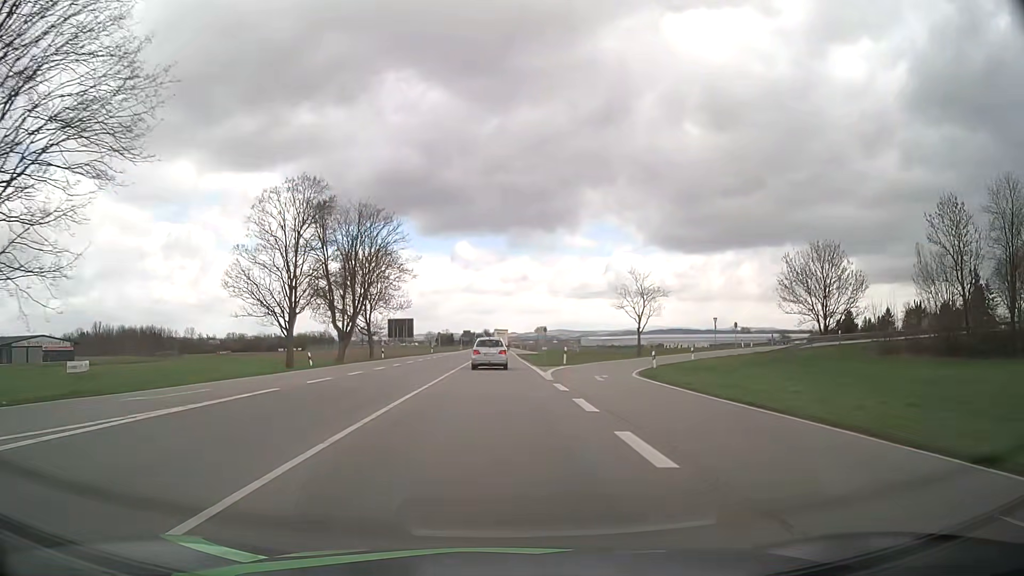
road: primary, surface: asphalt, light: Day
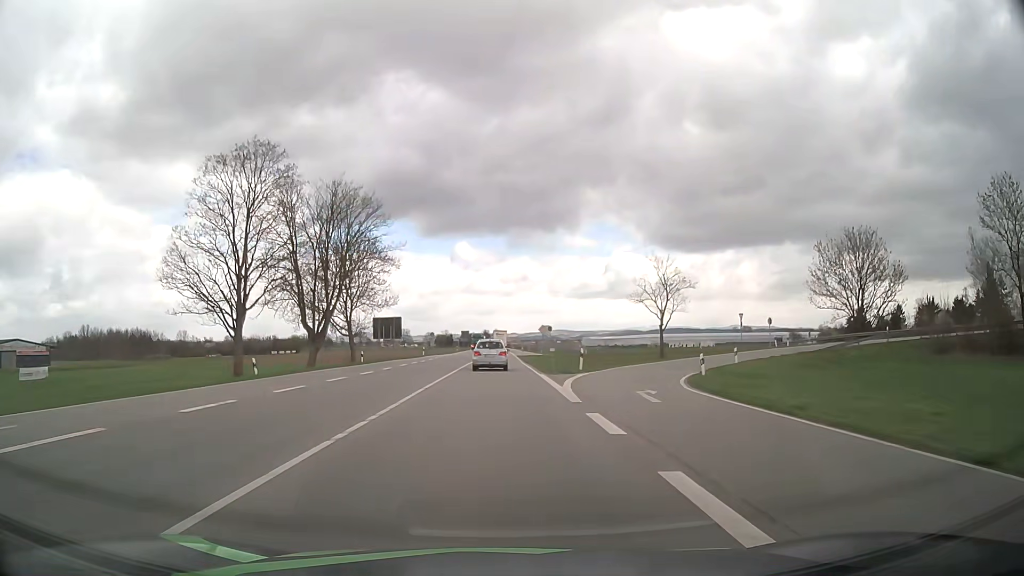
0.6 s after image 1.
(0.0, +9.1) m; 0°
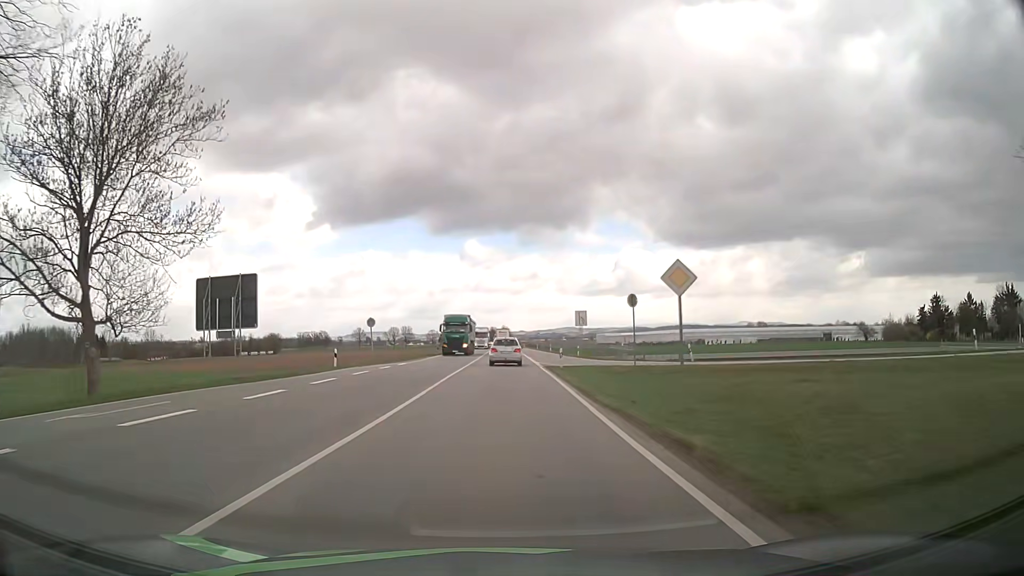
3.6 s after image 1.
(-0.4, +44.8) m; -1°
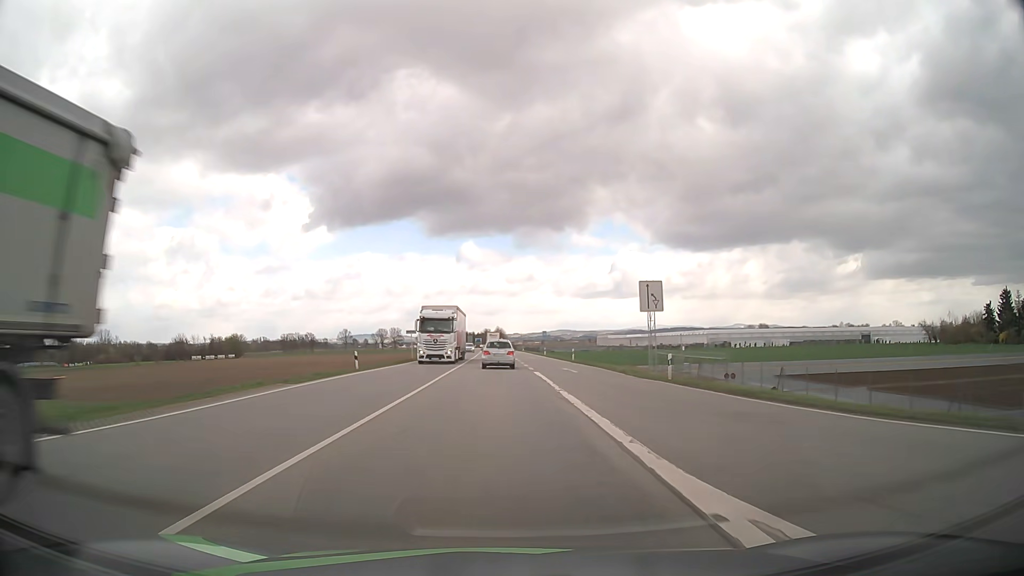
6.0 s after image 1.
(+0.2, +37.5) m; 0°
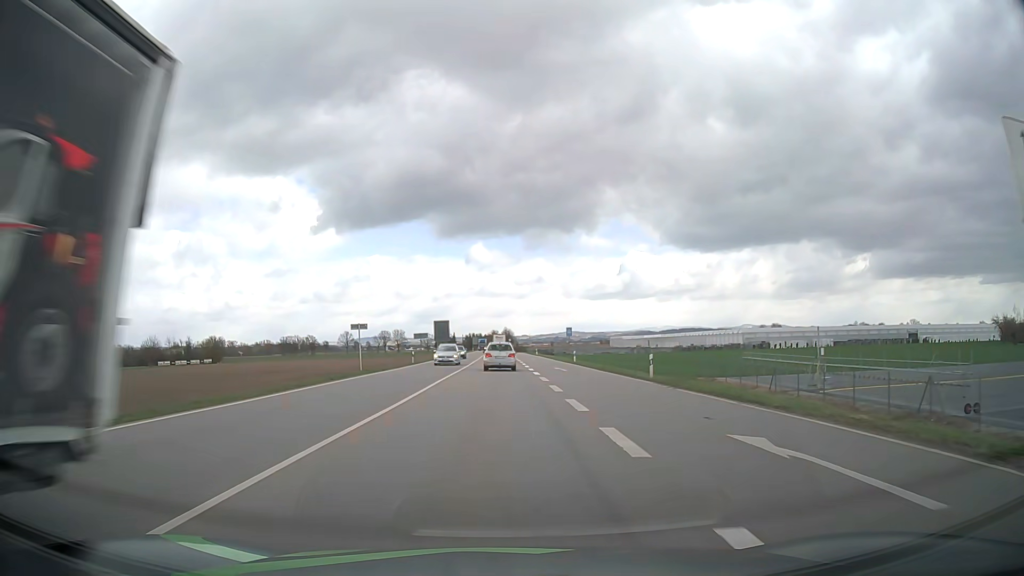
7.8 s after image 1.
(0.0, +28.0) m; 0°
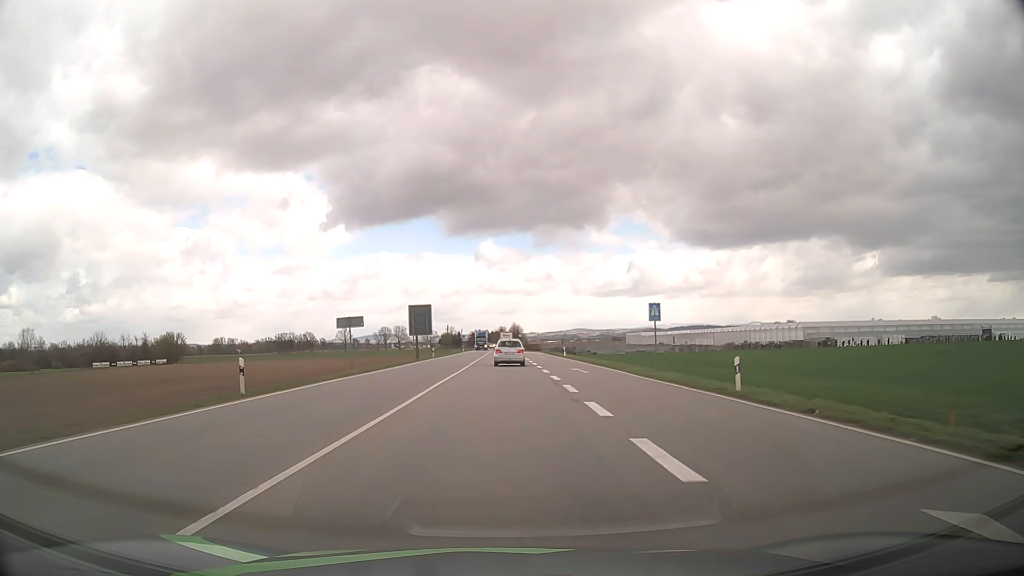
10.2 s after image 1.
(-0.4, +38.1) m; -1°
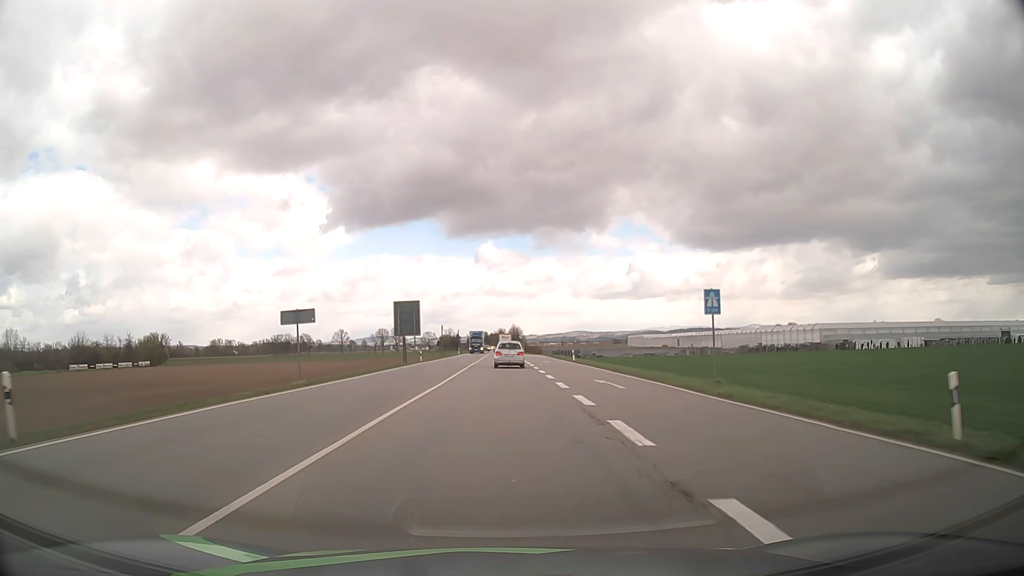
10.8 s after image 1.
(0.0, +9.7) m; 0°
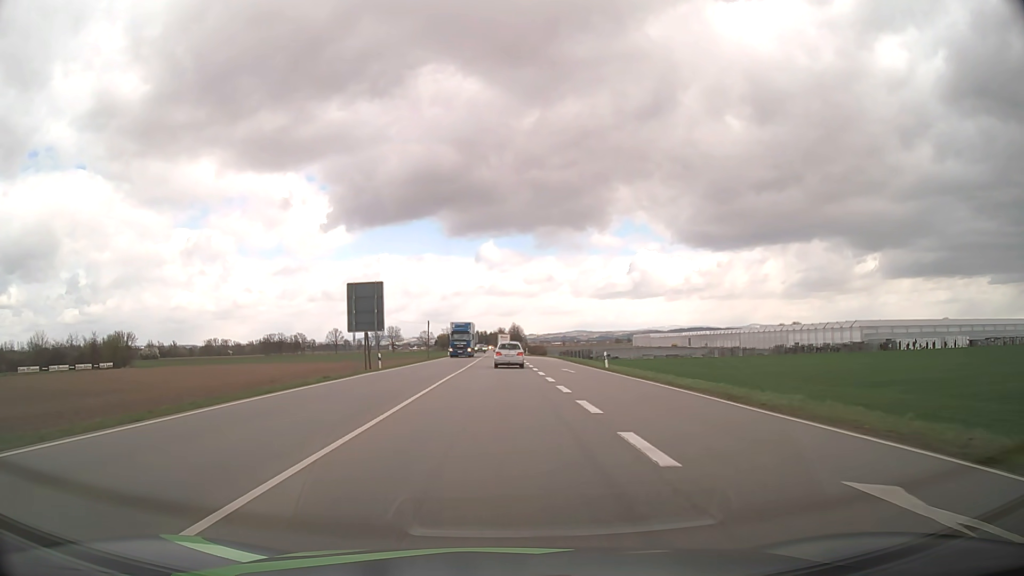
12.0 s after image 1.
(0.0, +19.7) m; 0°
(0, +10) (0, +20) (0, +30) (0, +40) (0, +50) (0, +60) (0, +70) (0, +80) (-1, +90) (-1, +100) m
